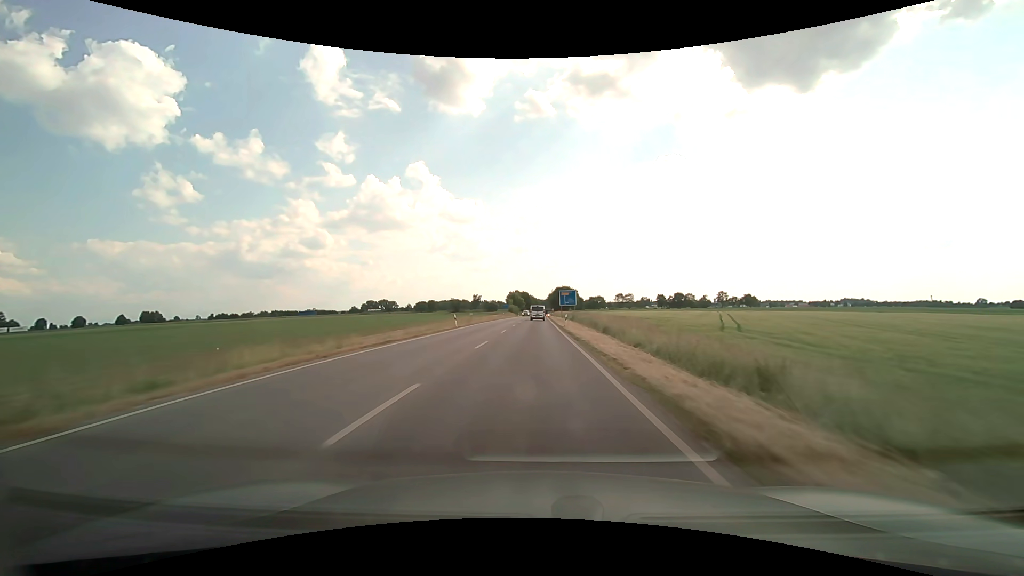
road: secondary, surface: asphalt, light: Day
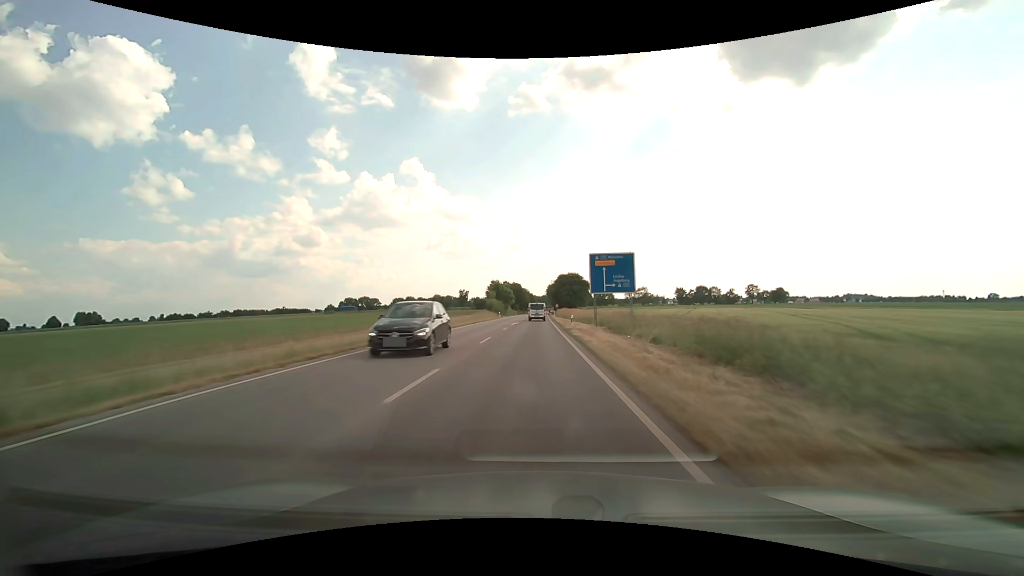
(+0.2, +57.6) m; 0°
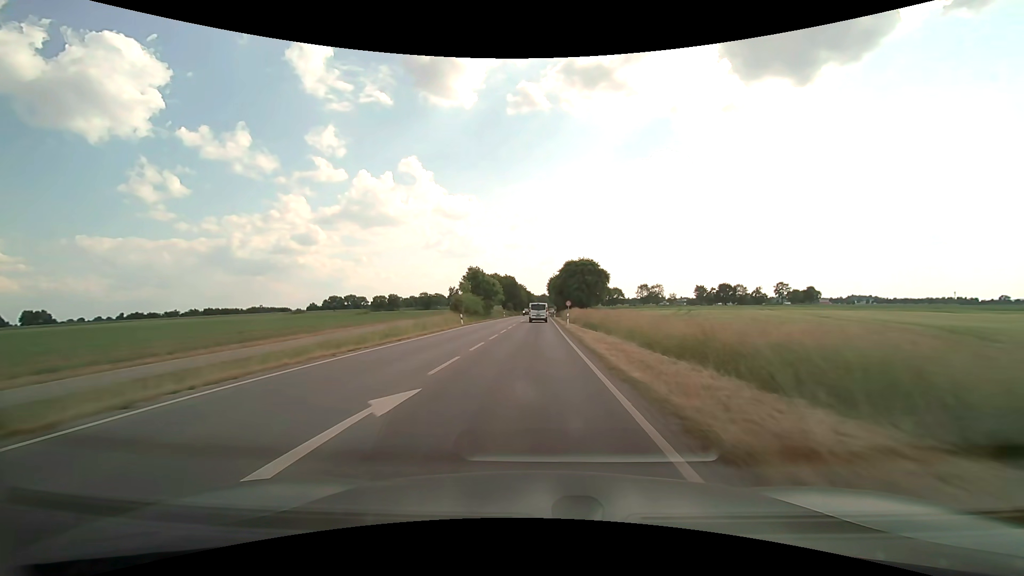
(+0.1, +38.9) m; 0°
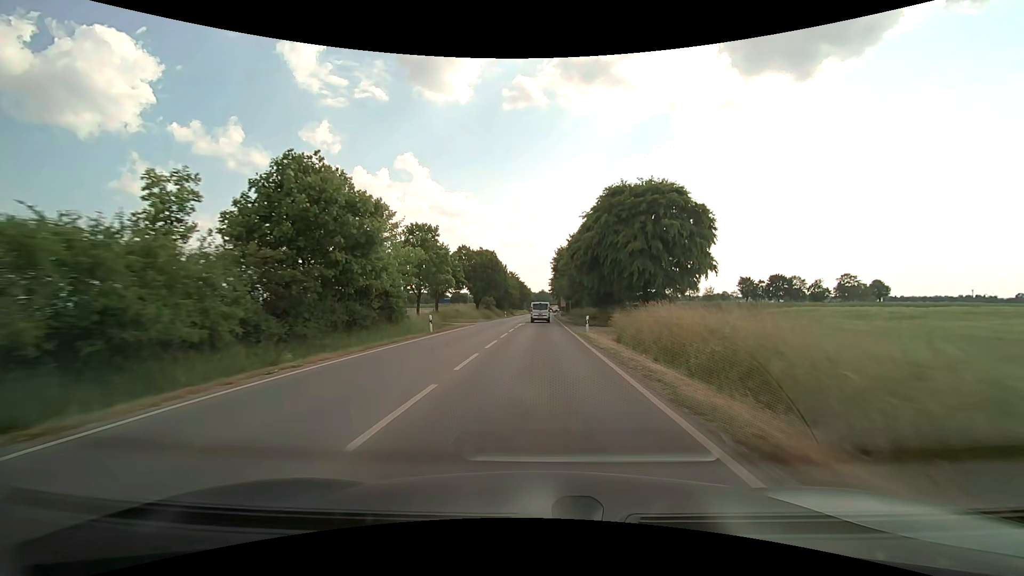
(0.0, +59.0) m; 0°
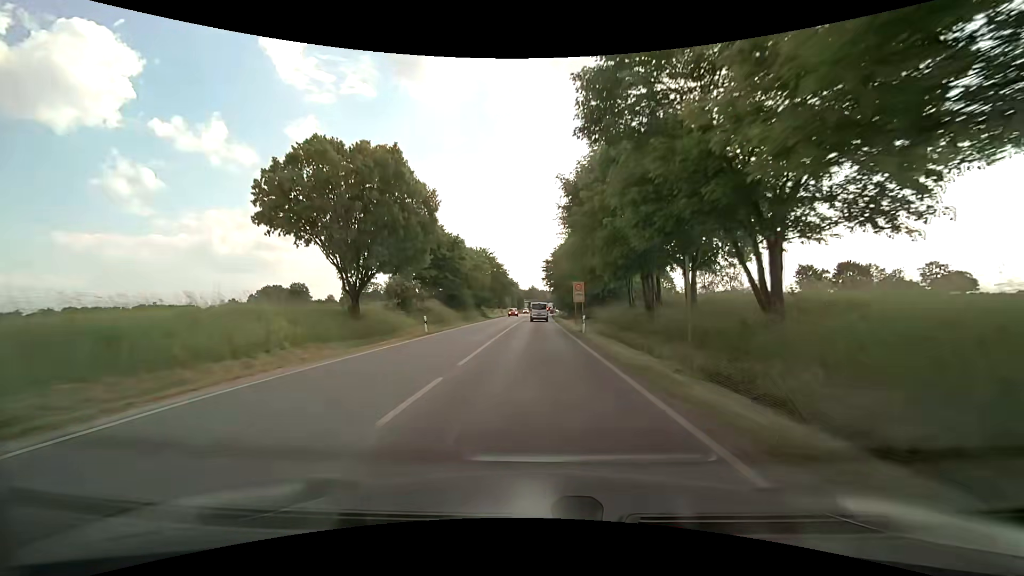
(+0.3, +53.0) m; +1°
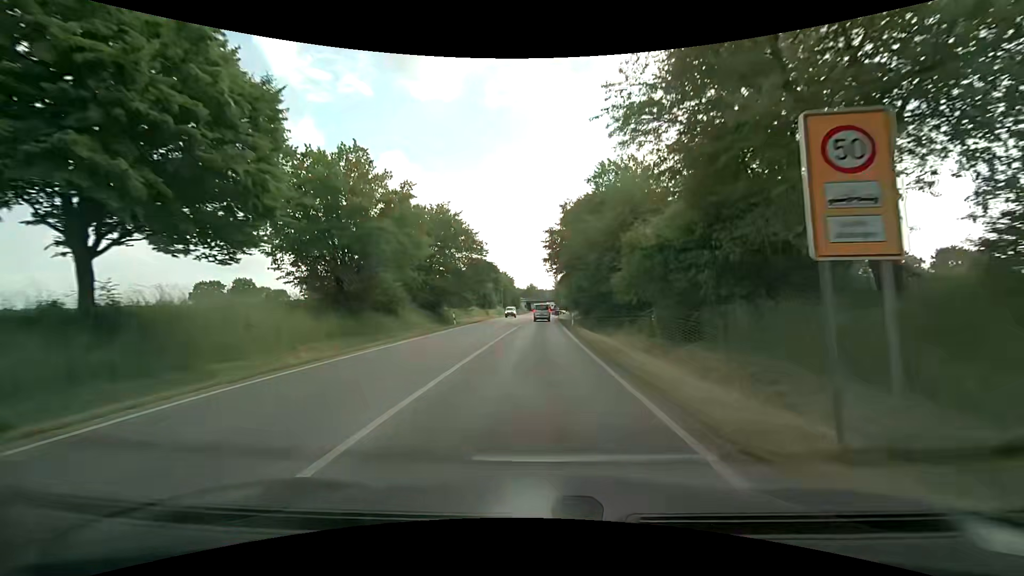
(+0.2, +37.2) m; 0°
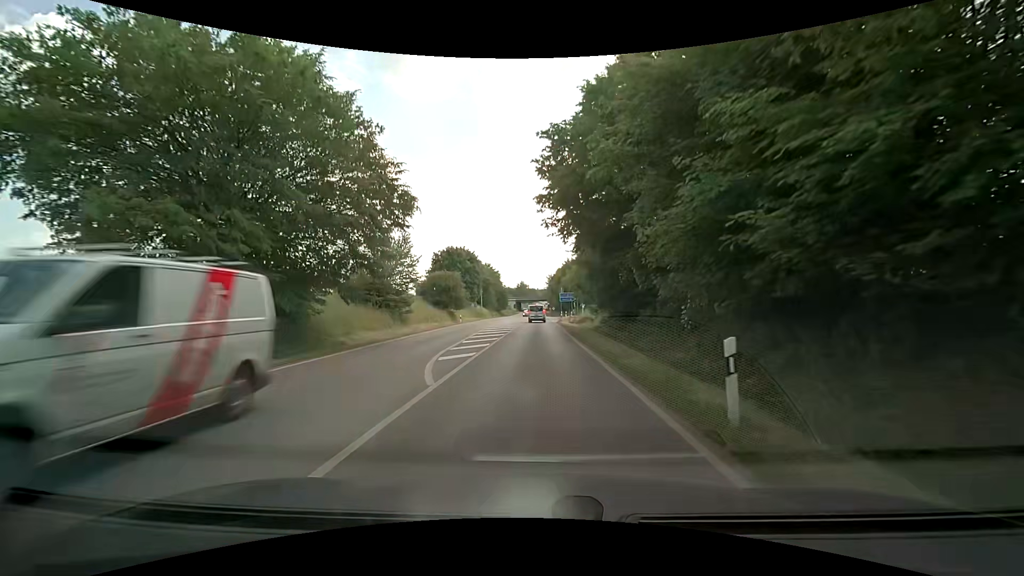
(+0.3, +32.8) m; +1°
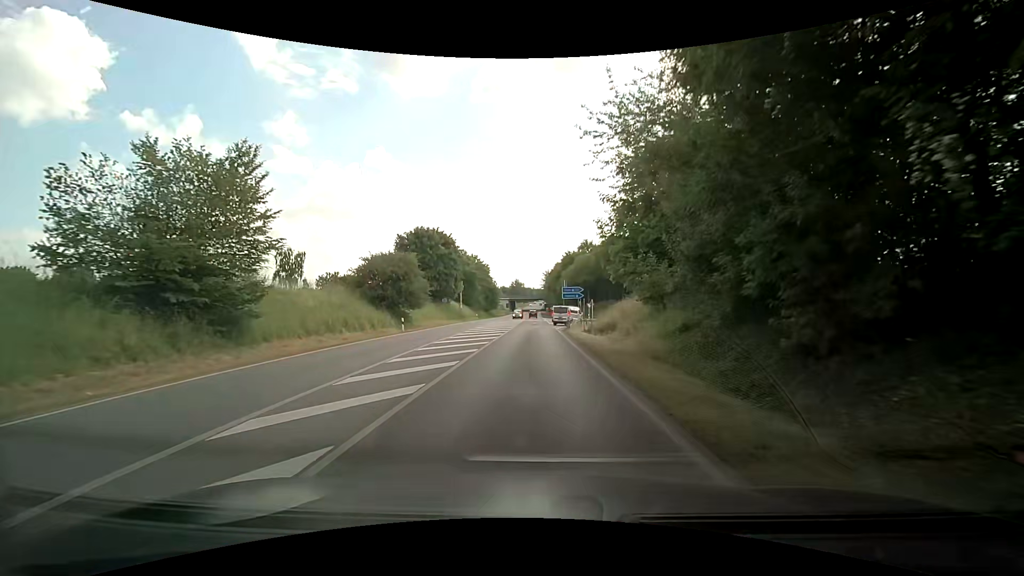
(+0.1, +22.7) m; 0°
(0, +10) (0, +20) (0, +30) (0, +40) (0, +50) (+1, +60) (+1, +70) (+1, +80) (+1, +90) (+1, +100) m
